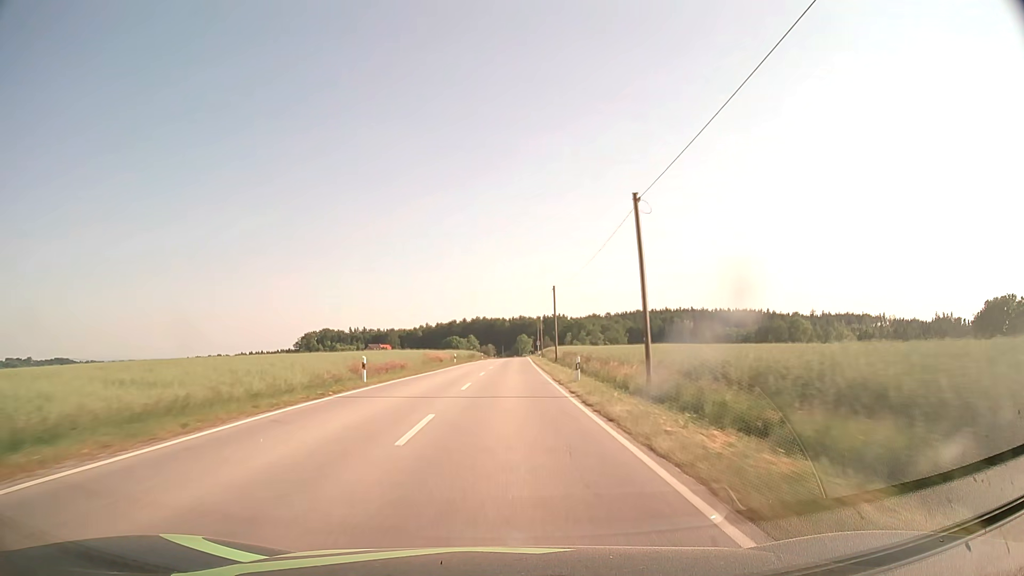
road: secondary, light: Day
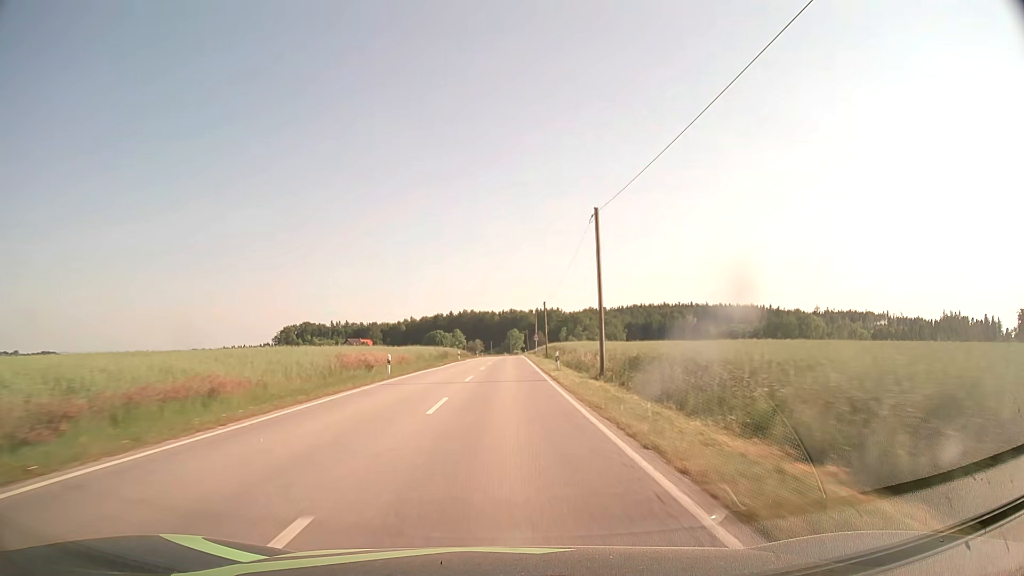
(+0.3, +31.7) m; +1°
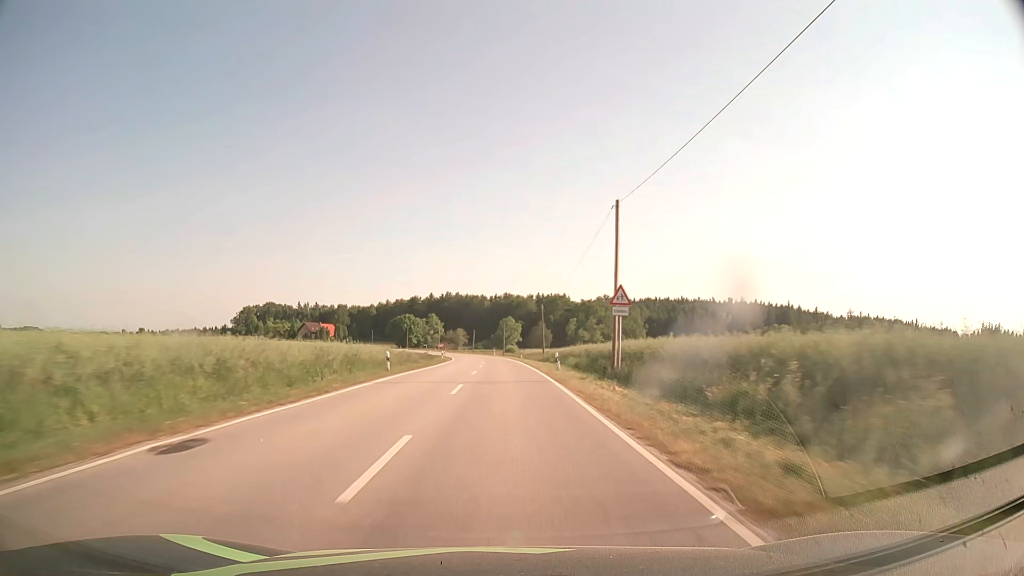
(+0.5, +79.3) m; +1°
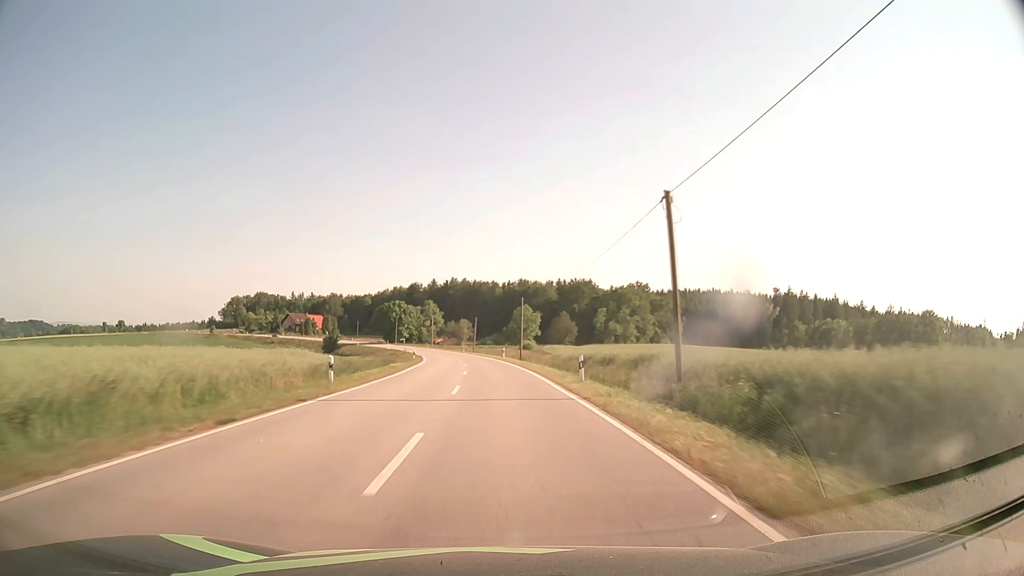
(-0.4, +47.6) m; -1°
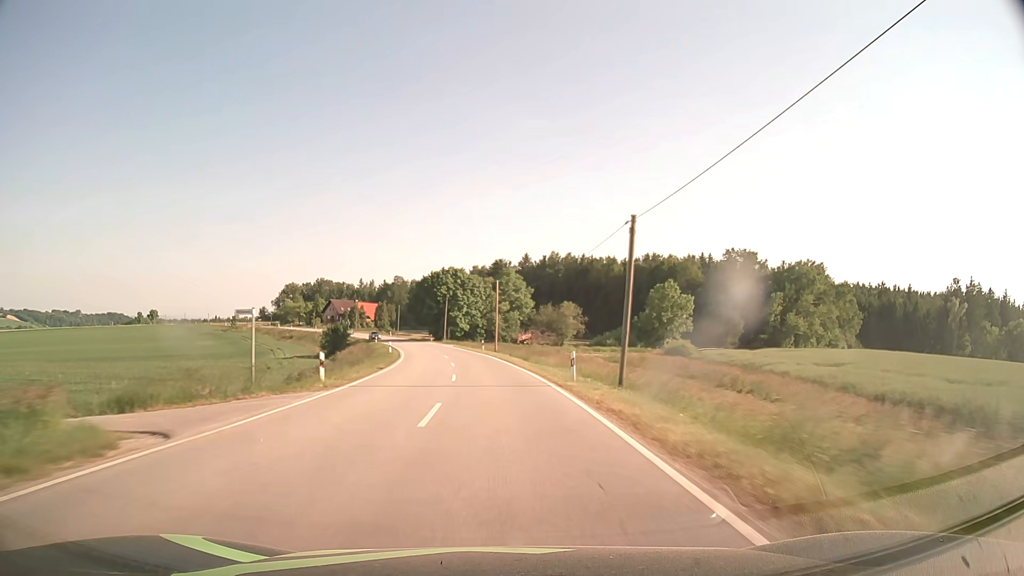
(-4.9, +79.1) m; -8°
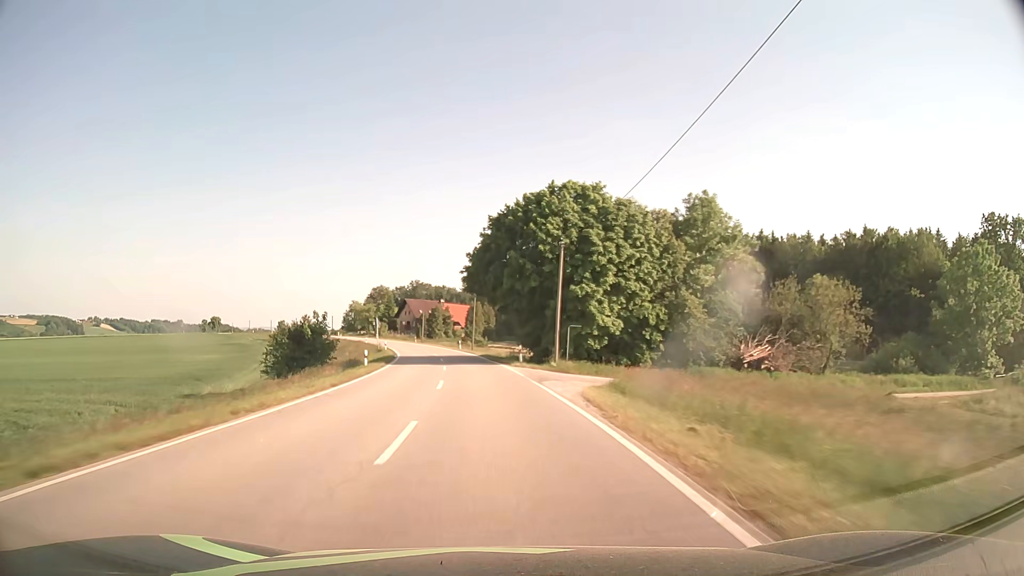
(-5.1, +62.9) m; -10°
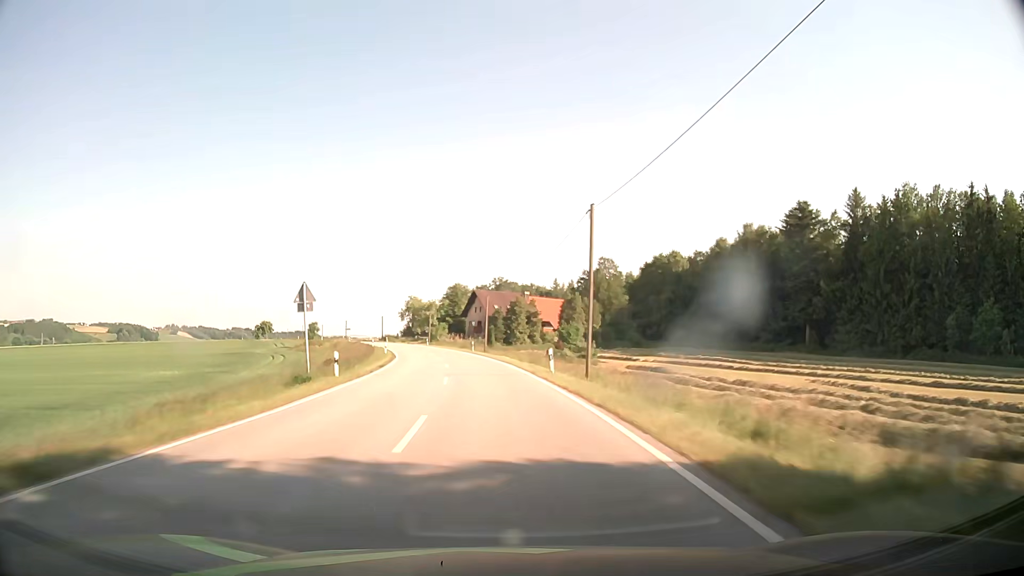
(-3.3, +47.1) m; -8°
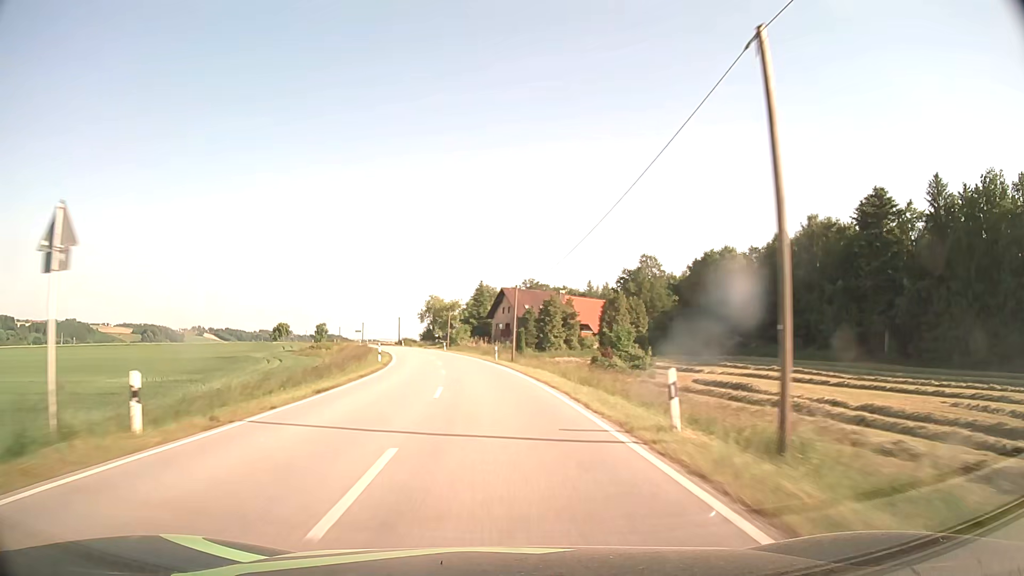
(-0.3, +15.7) m; -3°
(0, +10) (-1, +20) (-1, +30) (-2, +40) (-4, +50) (-5, +60) (-7, +69) (-10, +79) (-12, +89) (-15, +99) m
